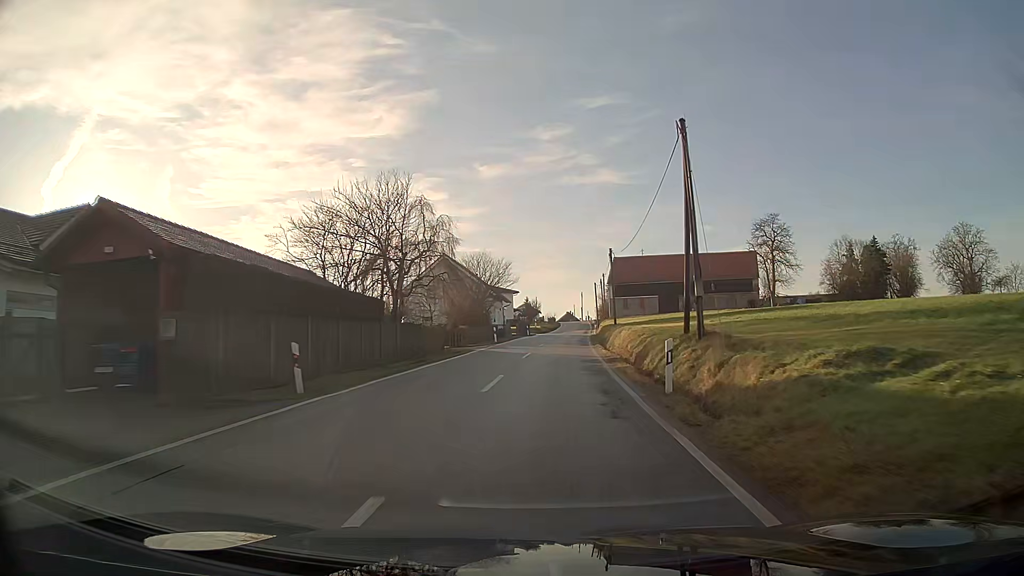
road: tertiary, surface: asphalt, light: Day
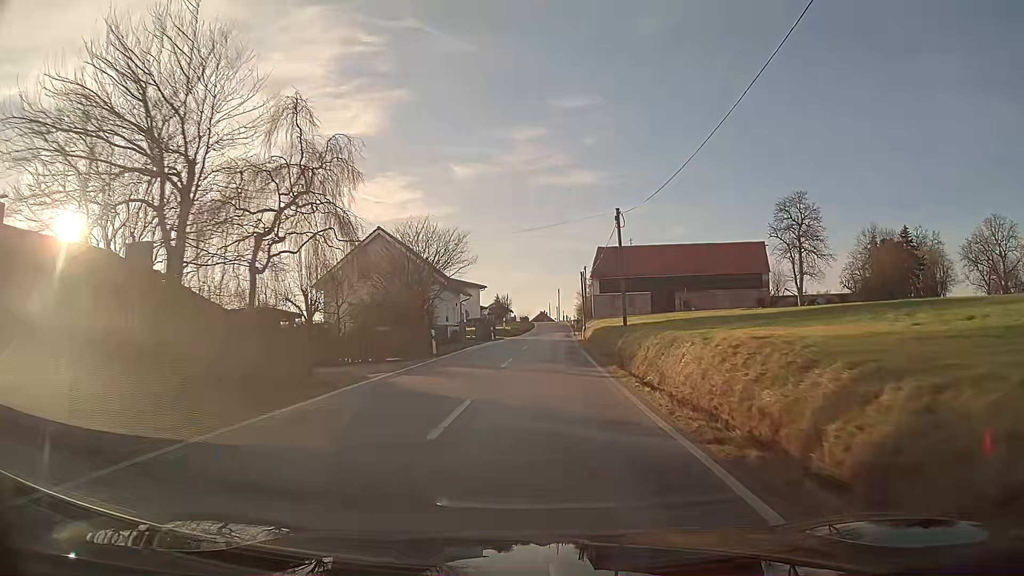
(+0.4, +17.5) m; +2°
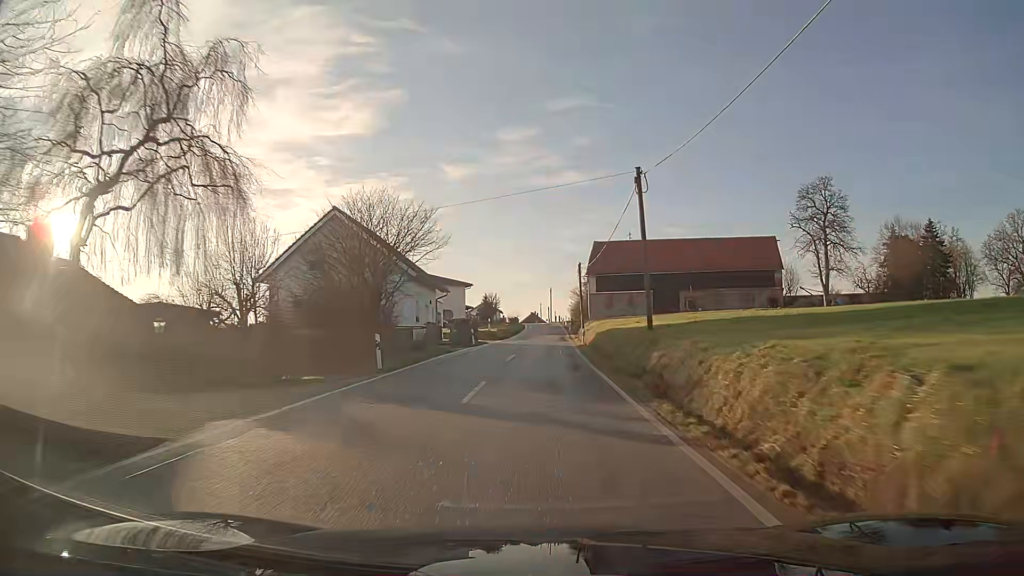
(+0.1, +8.8) m; +1°
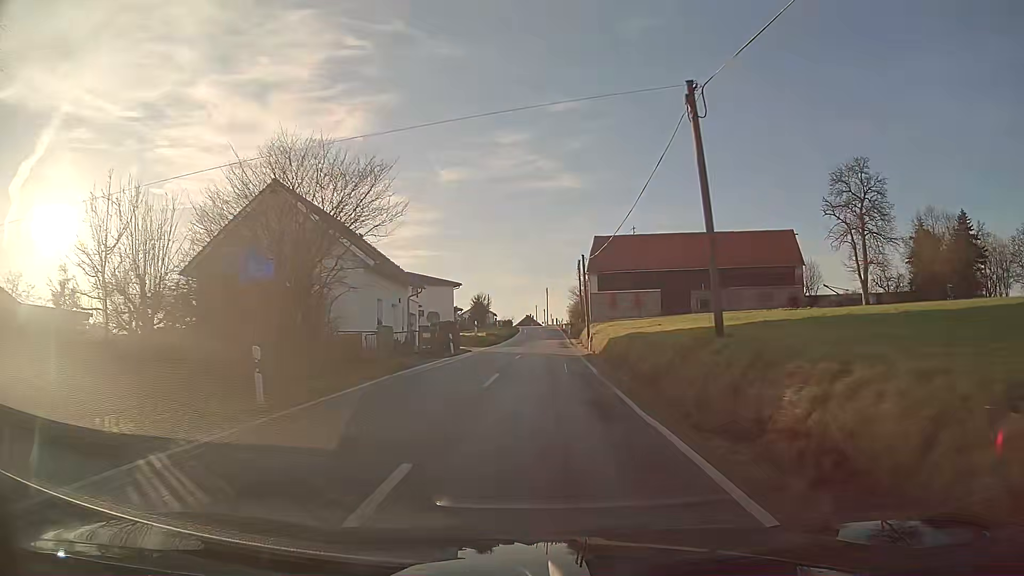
(0.0, +8.7) m; 0°
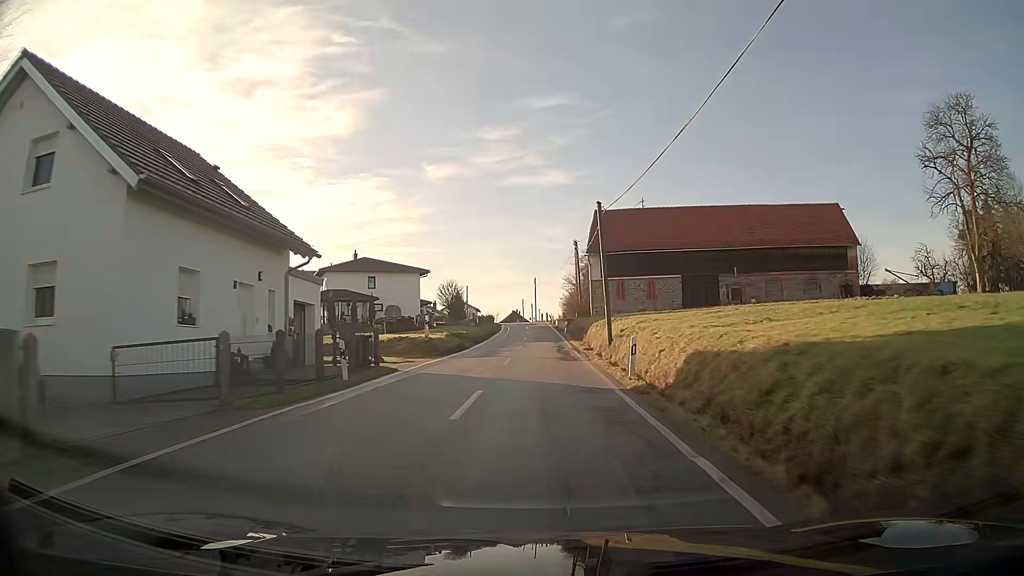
(+0.2, +17.3) m; +1°
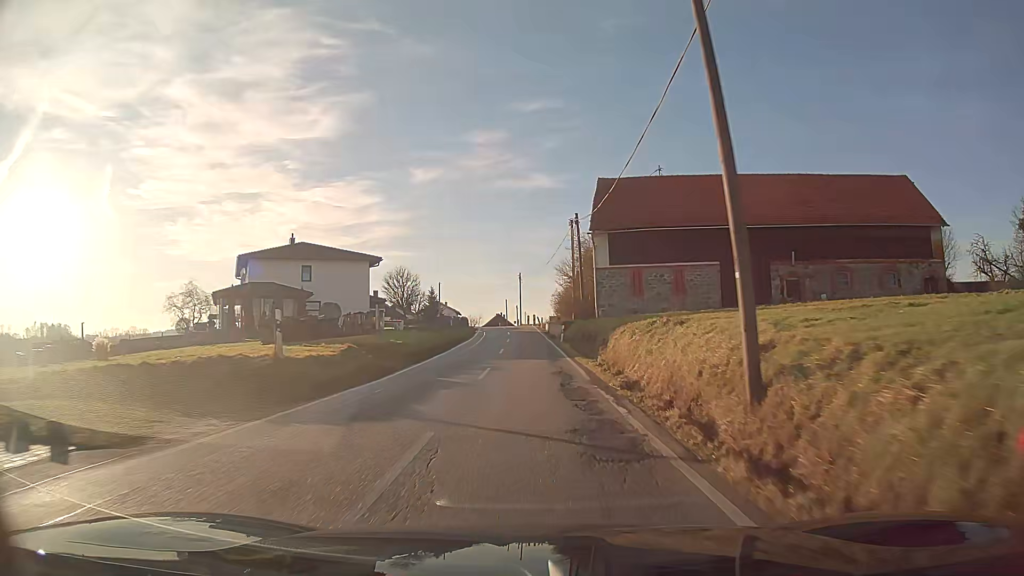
(+0.1, +17.1) m; 0°
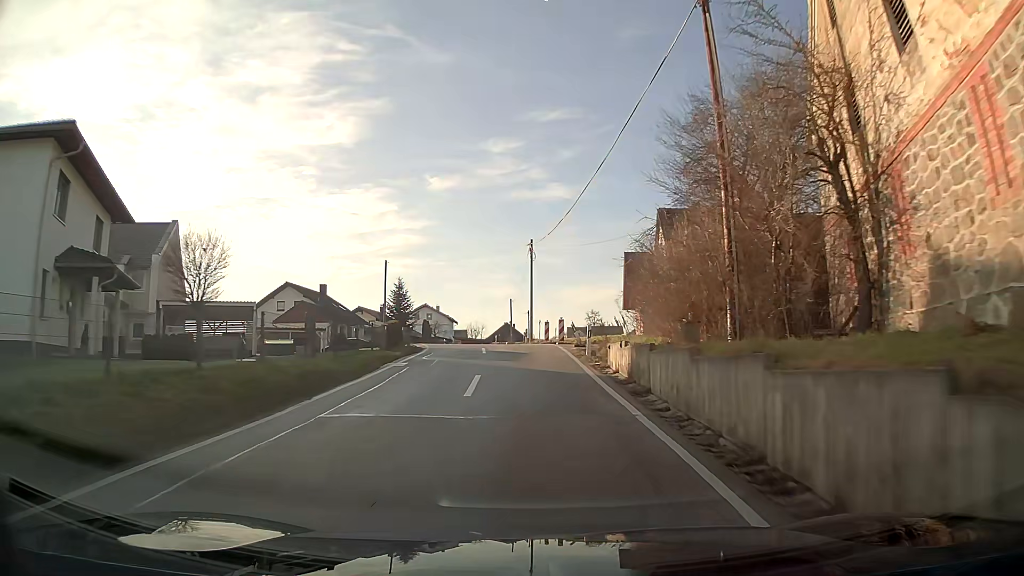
(-0.5, +41.3) m; -1°
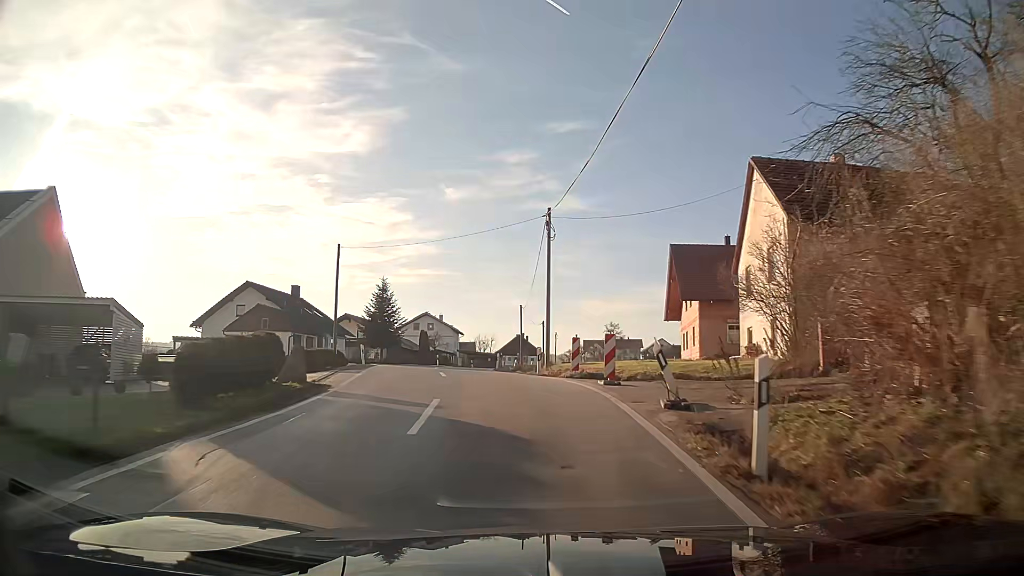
(-0.2, +15.9) m; -3°
(0, +10) (-1, +20) (-2, +30) (-3, +40) (-3, +50) (-2, +60) (-2, +70) (0, +80) (+1, +90) (+2, +100) m
